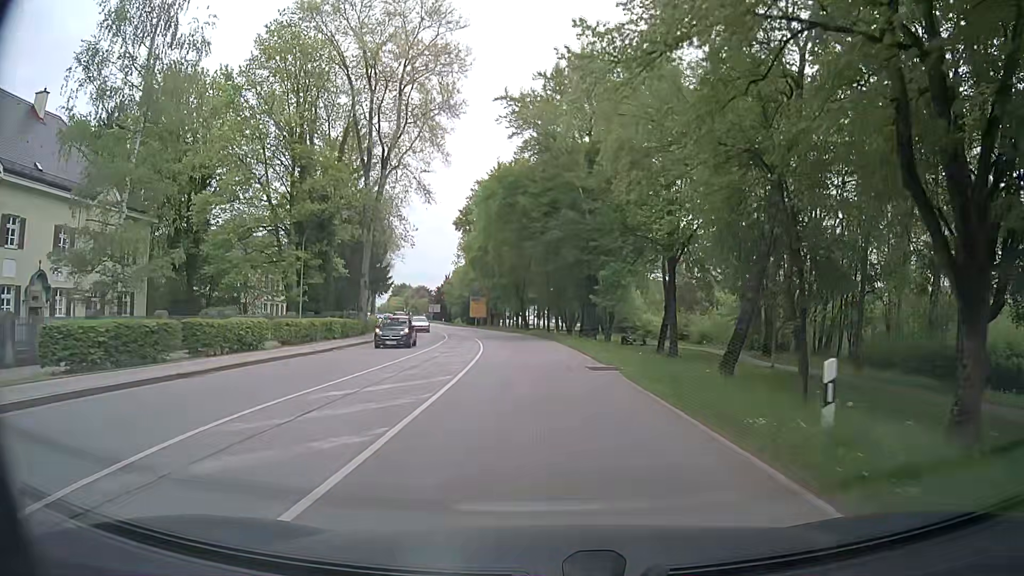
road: secondary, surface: asphalt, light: Day
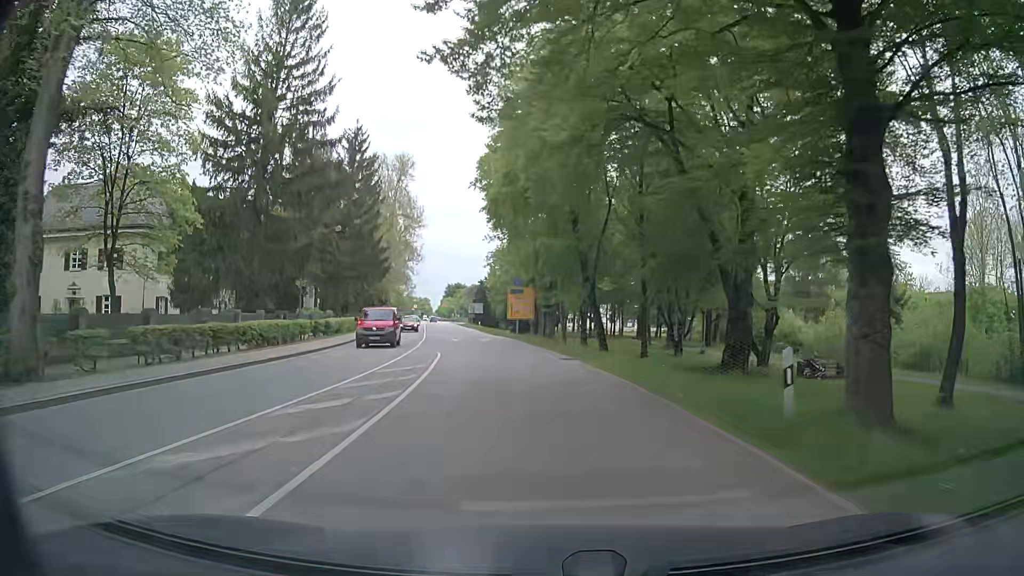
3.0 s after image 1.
(-1.1, +35.5) m; -5°
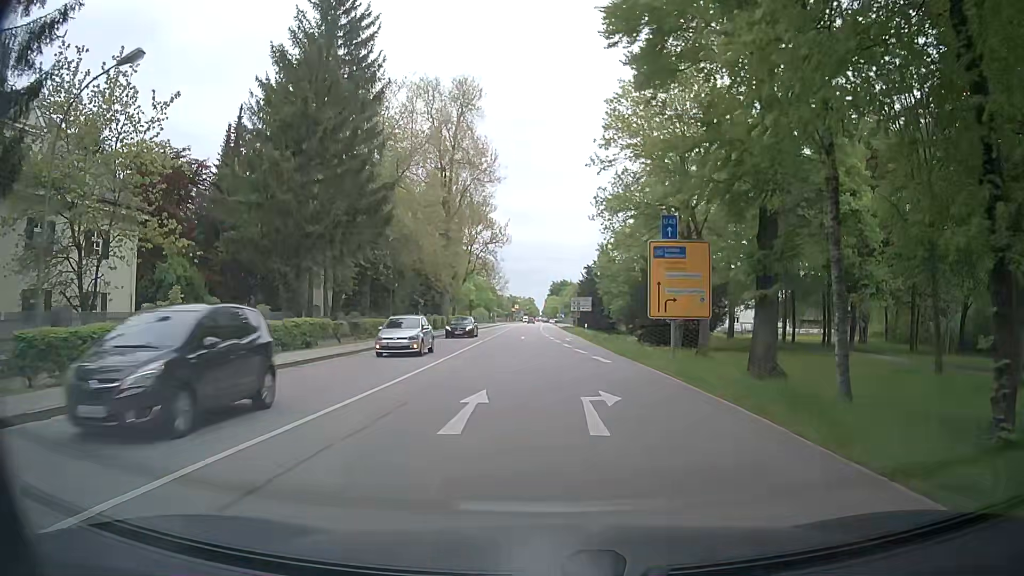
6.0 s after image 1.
(-2.8, +33.6) m; -9°
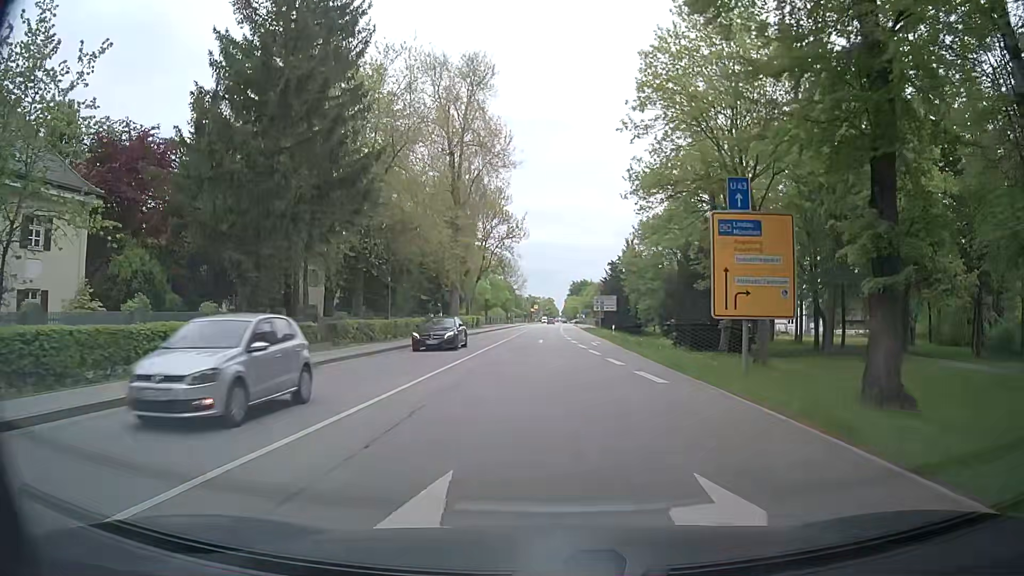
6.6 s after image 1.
(-0.2, +6.8) m; -2°
(0, +10) (0, +20) (0, +30) (0, +40) (+1, +50) (+2, +60) (+2, +70) (+2, +80) (+3, +90) (+3, +100) m
